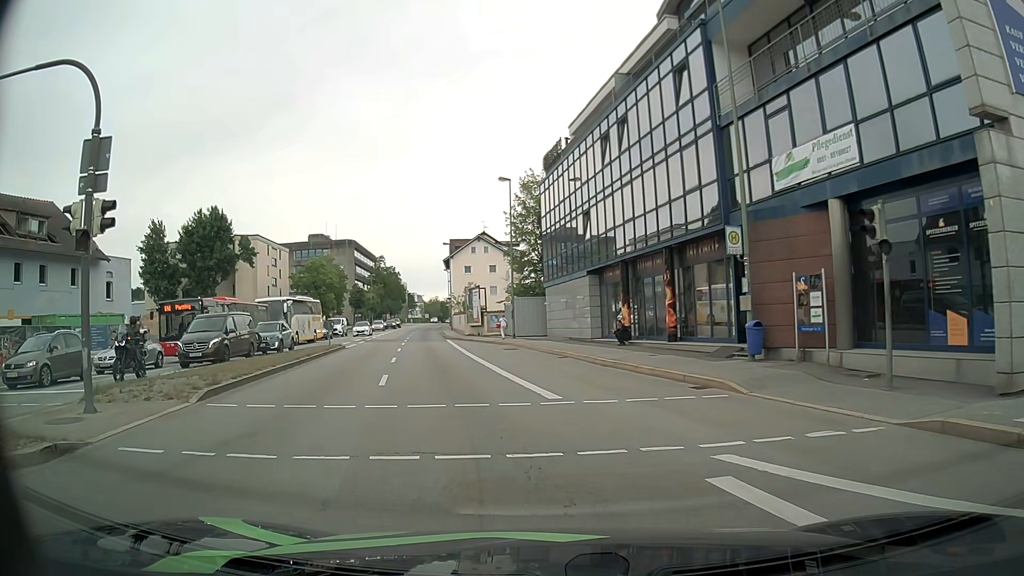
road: primary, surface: asphalt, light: Day
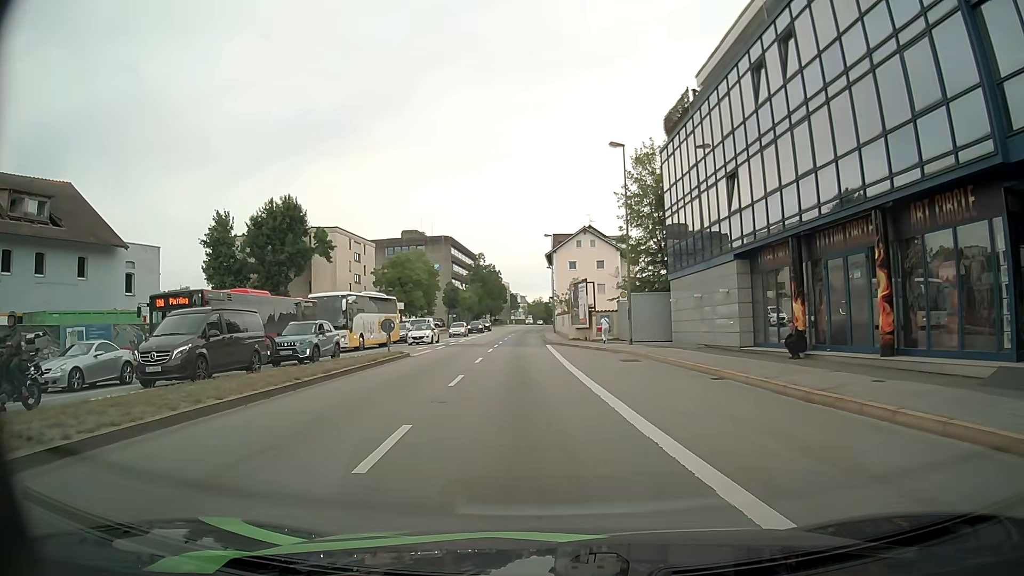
(-0.9, +8.9) m; -10°
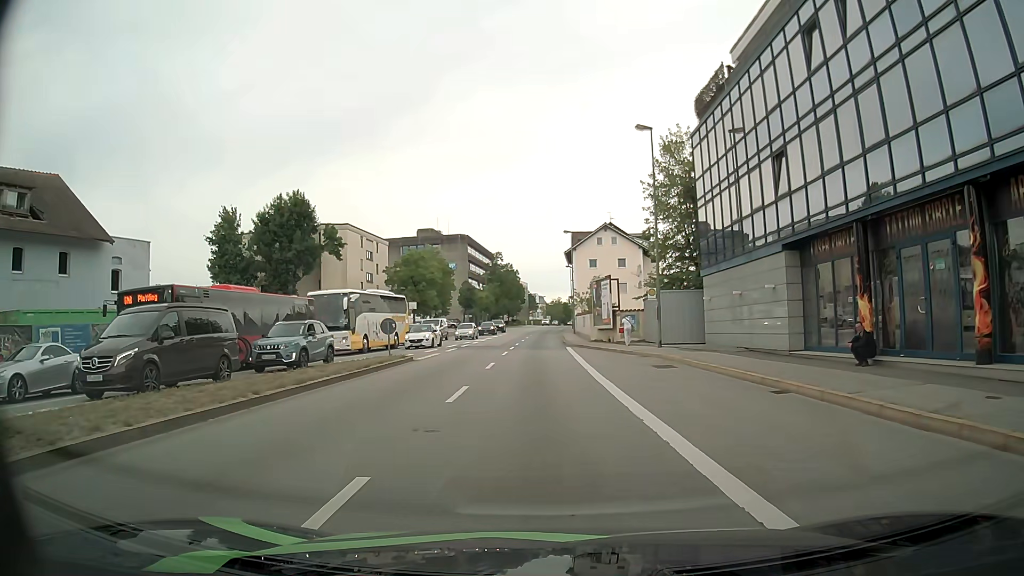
(0.0, +3.2) m; -1°
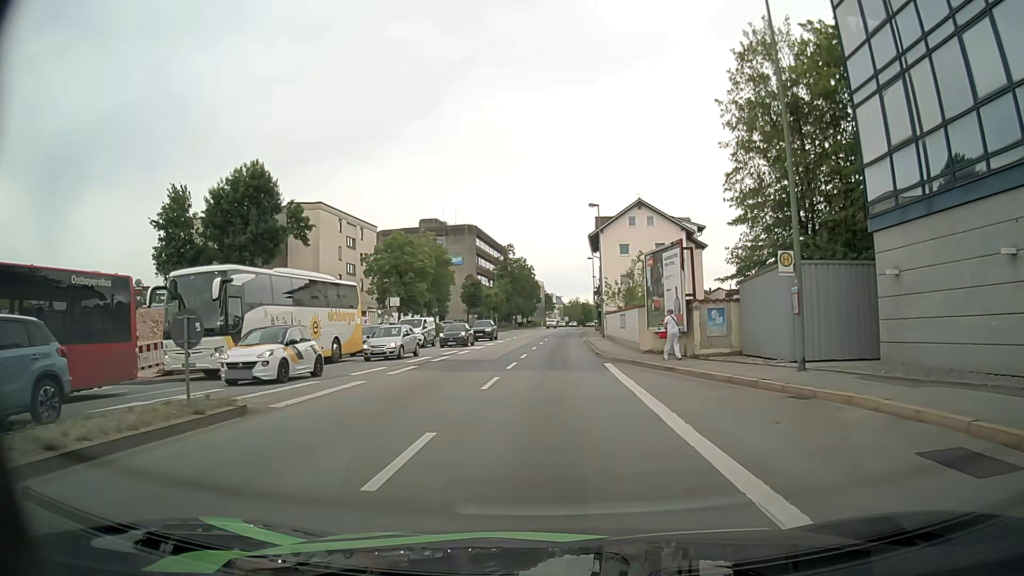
(-0.4, +15.7) m; -3°
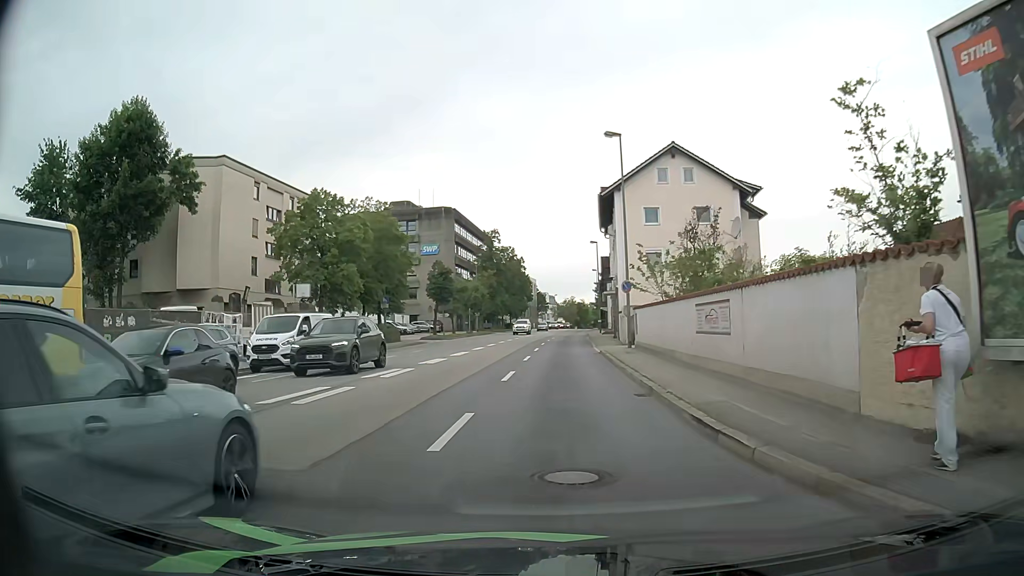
(+0.5, +19.5) m; +1°
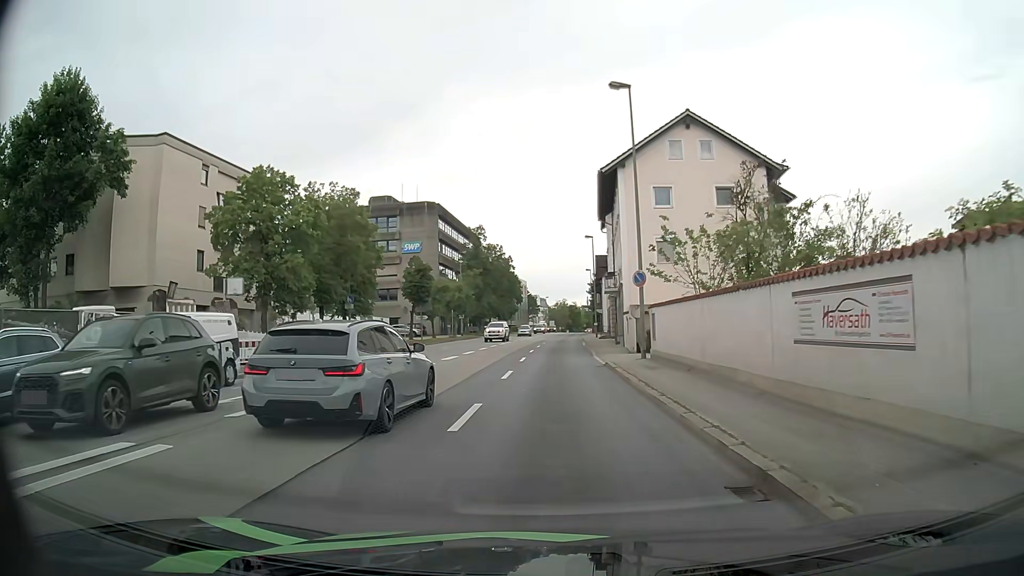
(+0.3, +7.3) m; +3°
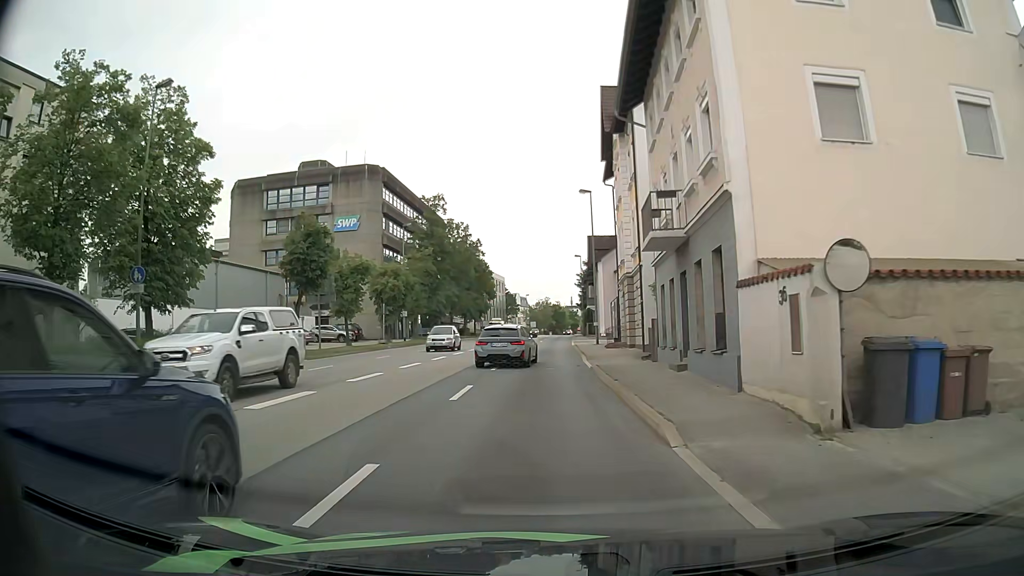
(+0.2, +23.6) m; +1°
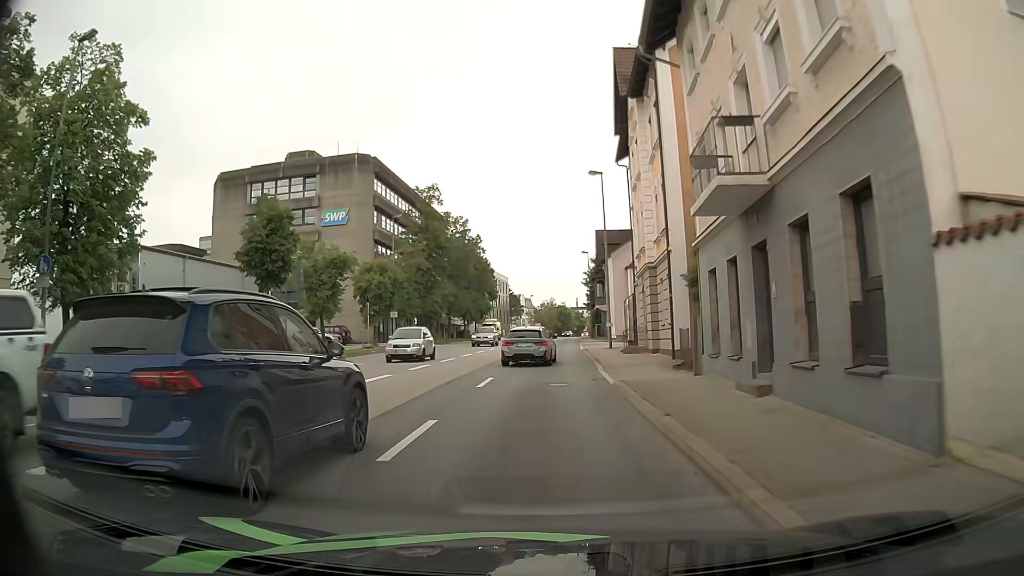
(0.0, +5.8) m; 0°
(0, +10) (0, +20) (0, +30) (0, +40) (0, +50) (+1, +60) (+1, +70) (+1, +80) (+2, +90) (+3, +100) m
